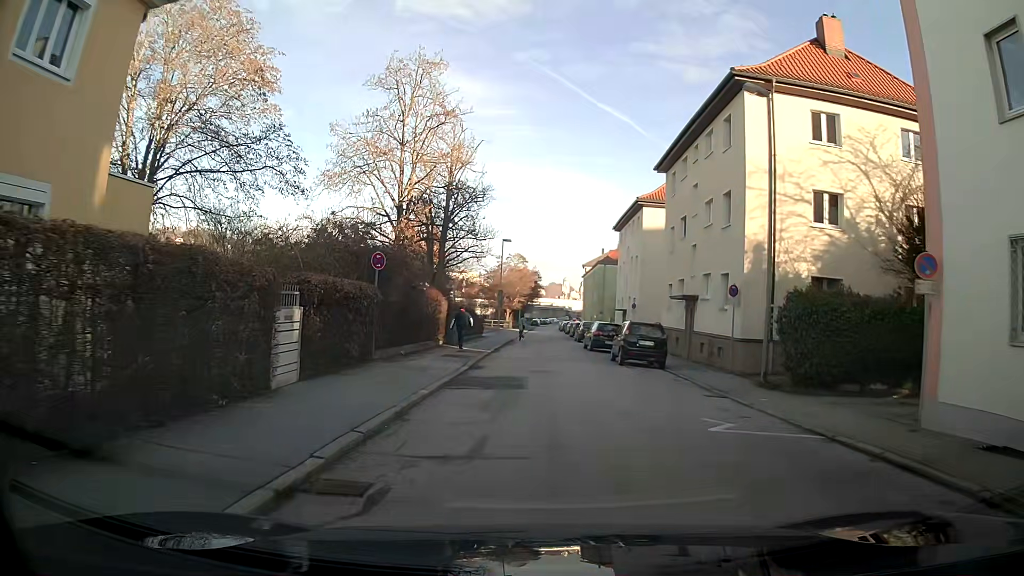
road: residential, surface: asphalt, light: Day
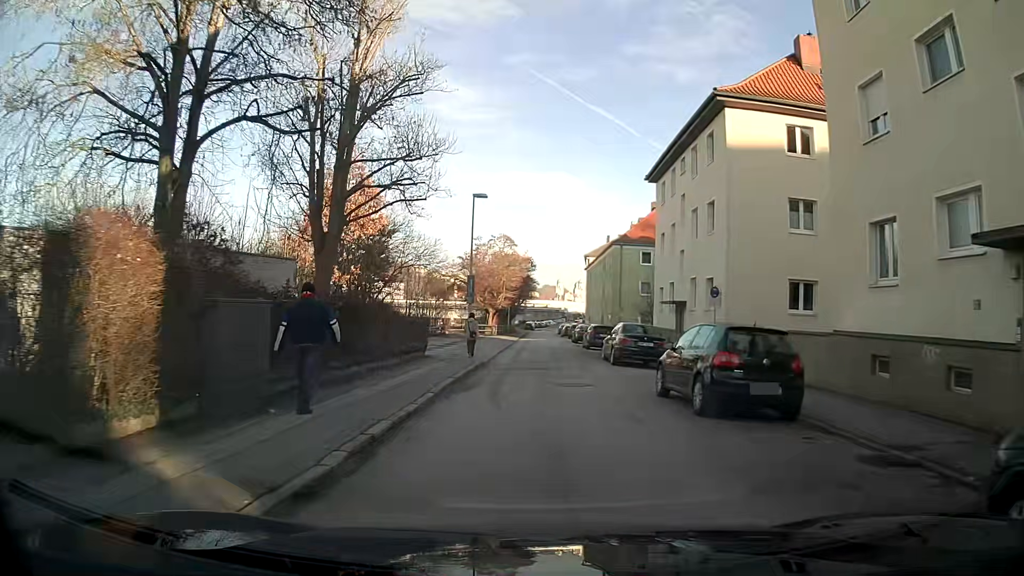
(+0.1, +22.3) m; +1°
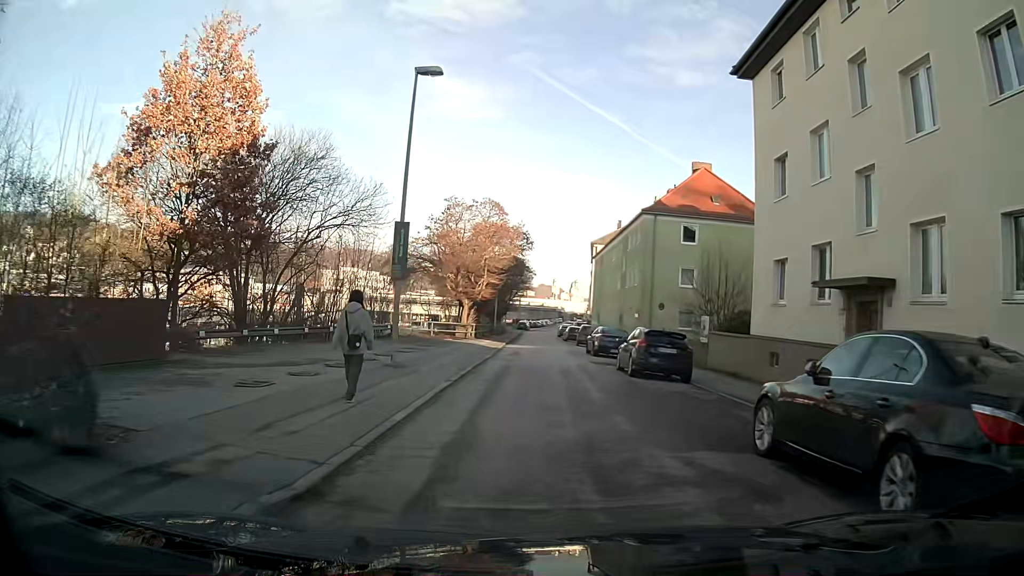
(-0.1, +18.4) m; 0°
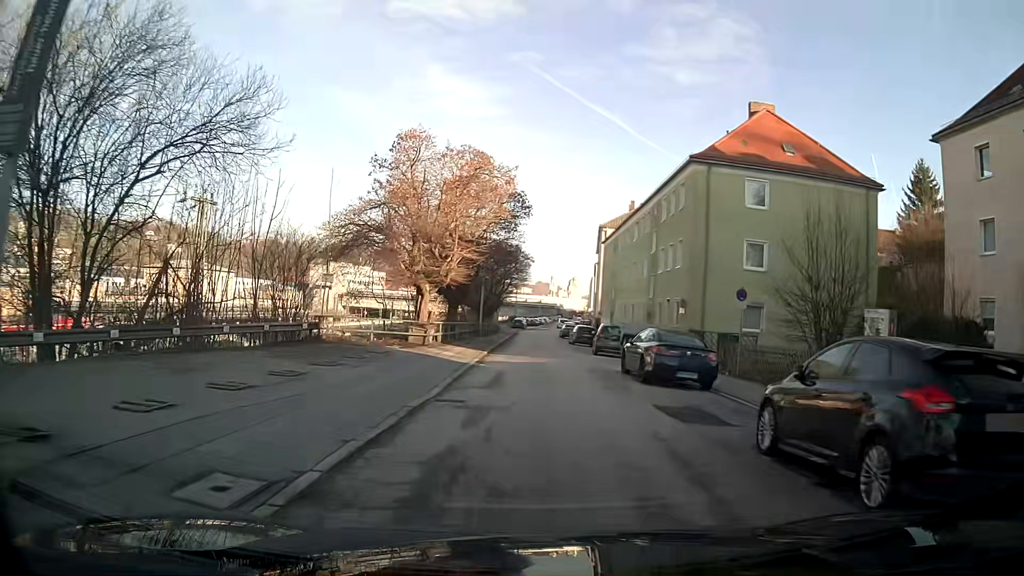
(0.0, +14.1) m; 0°
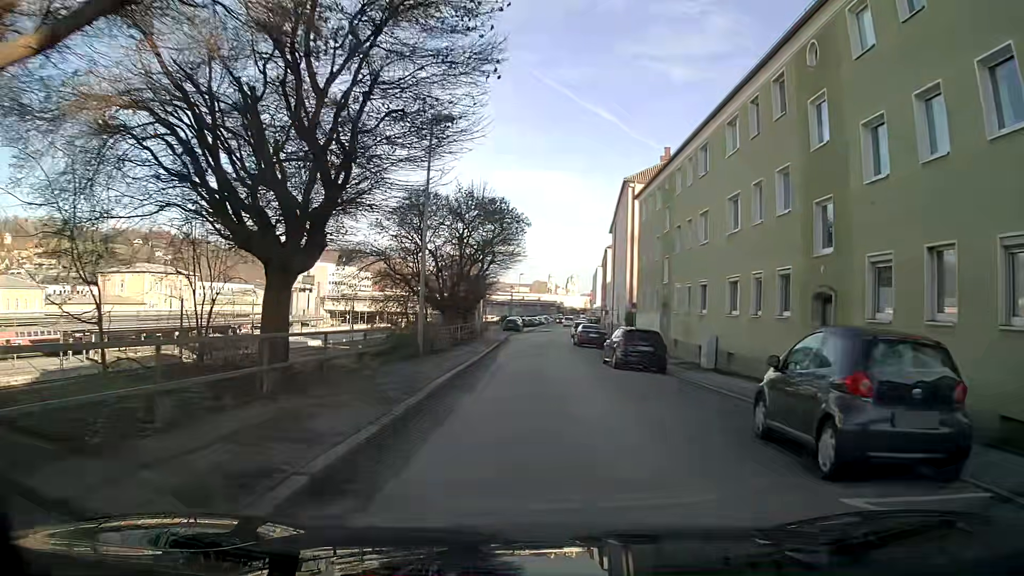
(+0.2, +24.1) m; +1°
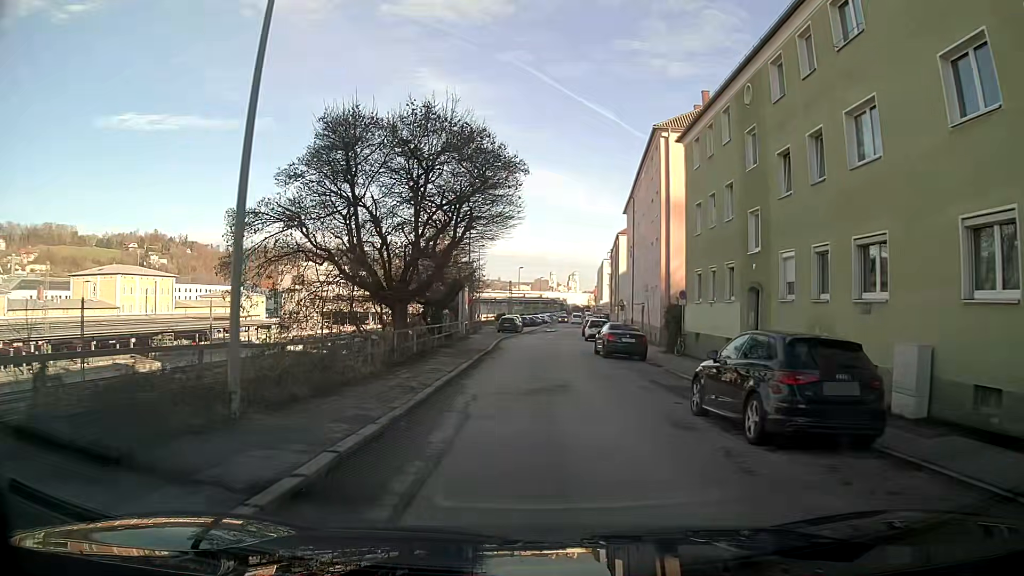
(0.0, +13.9) m; 0°
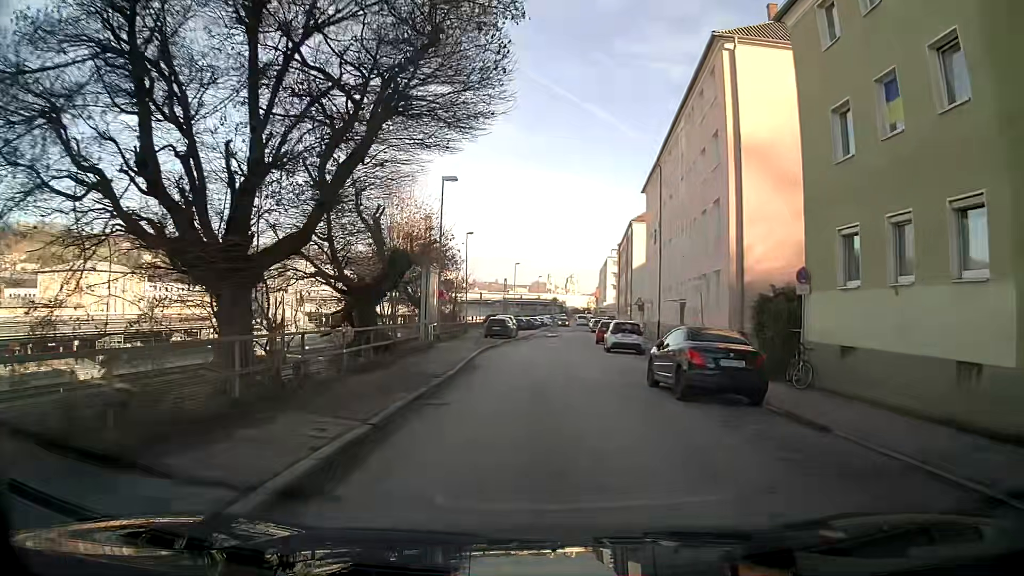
(0.0, +13.8) m; 0°
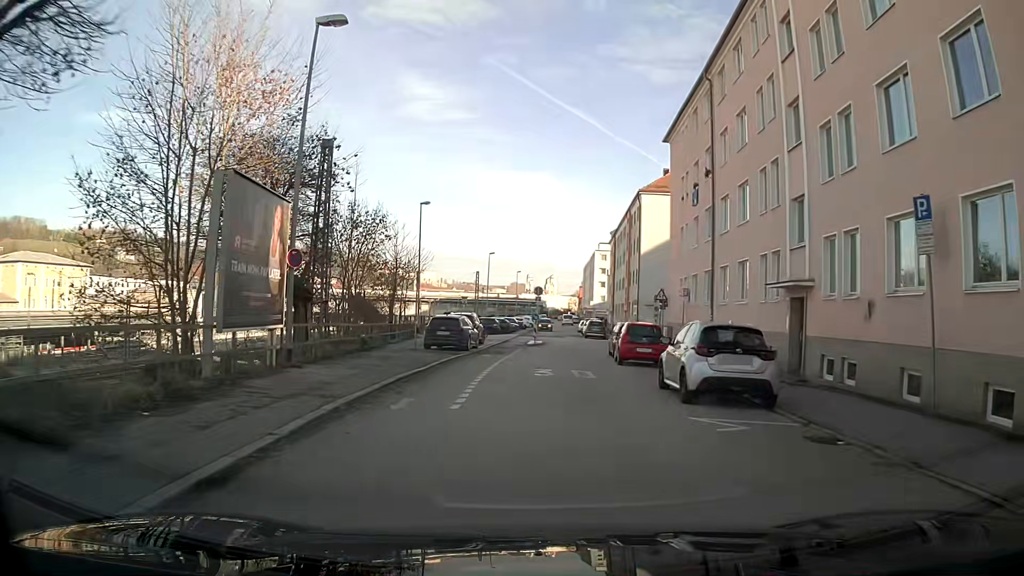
(+0.3, +18.3) m; +3°
(0, +10) (0, +20) (+1, +30) (+1, +40) (+2, +50) (+1, +60) (+1, +70) (+1, +80) (+1, +90) (+2, +100) m
